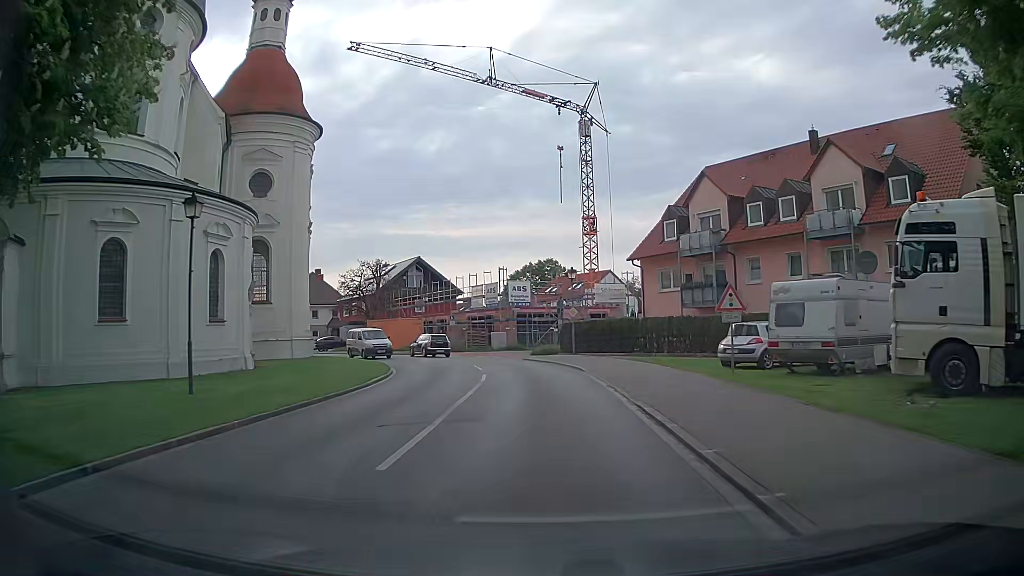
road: tertiary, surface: asphalt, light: Day
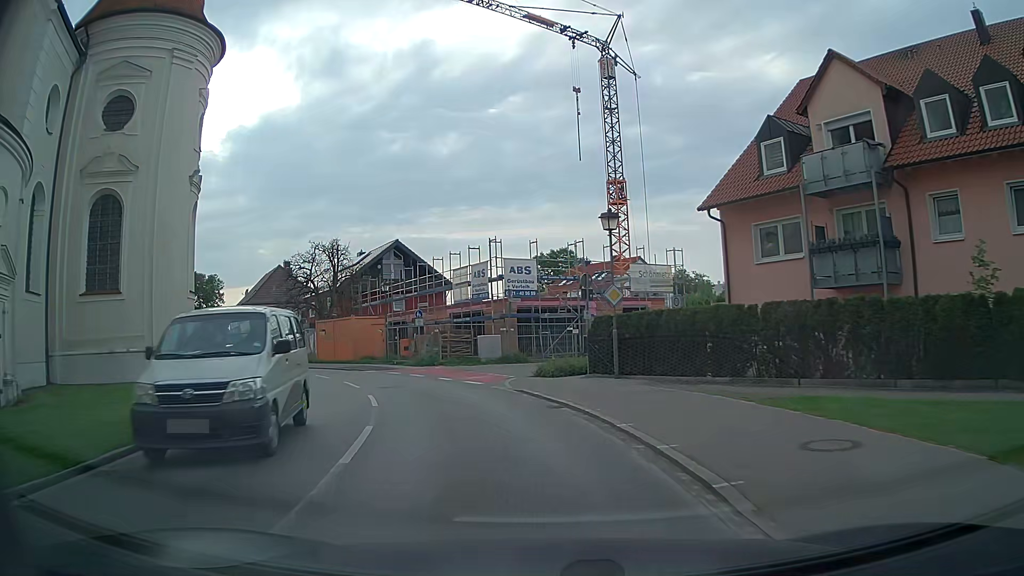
(-0.2, +17.5) m; -2°
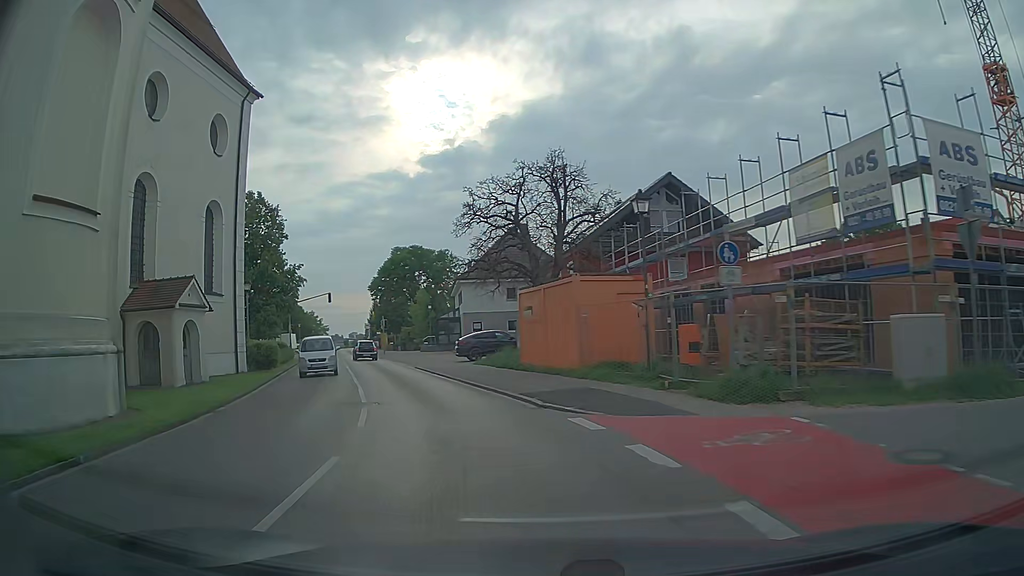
(-3.9, +21.7) m; -23°
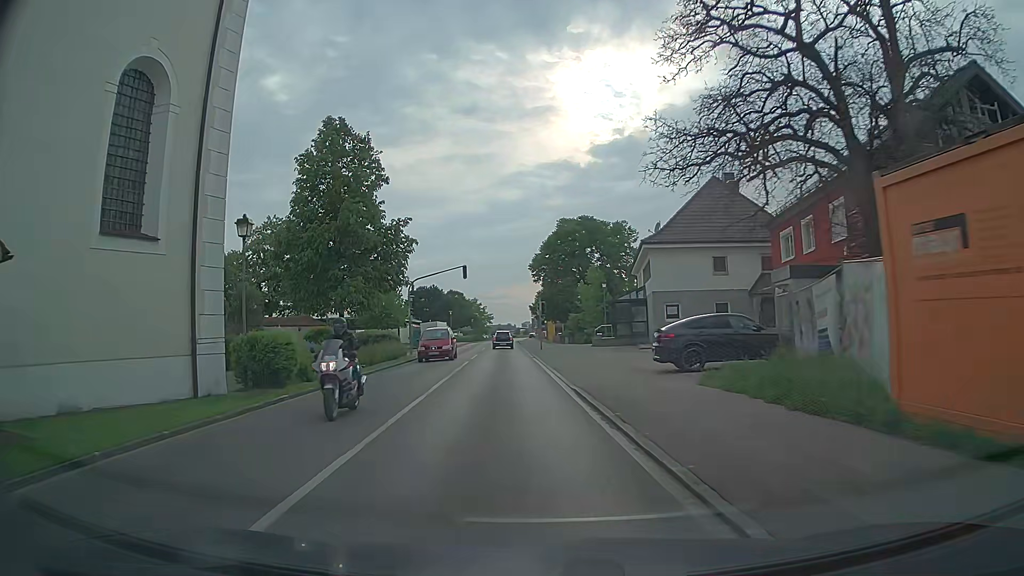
(-2.7, +17.4) m; -16°
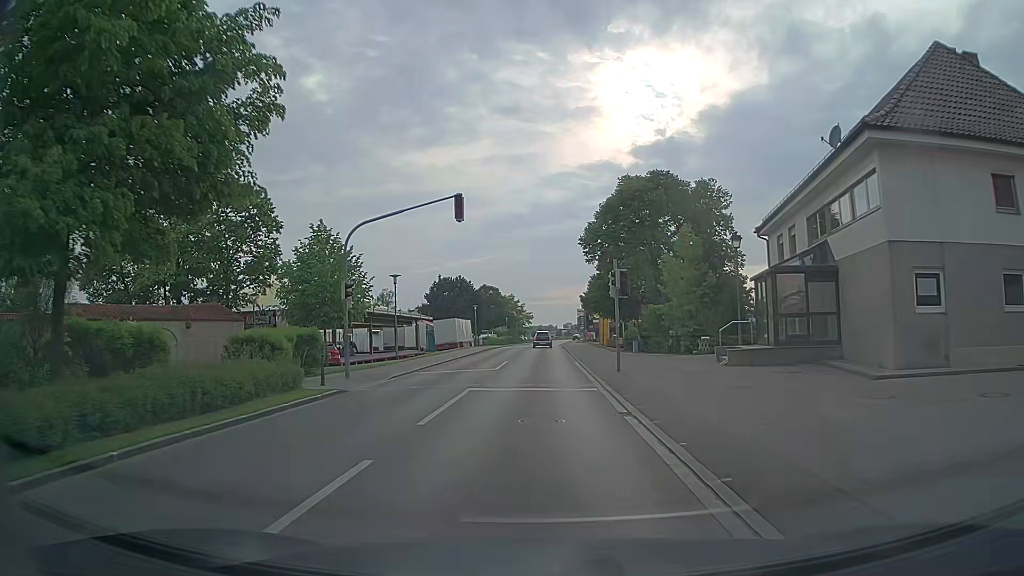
(-1.1, +24.3) m; -3°
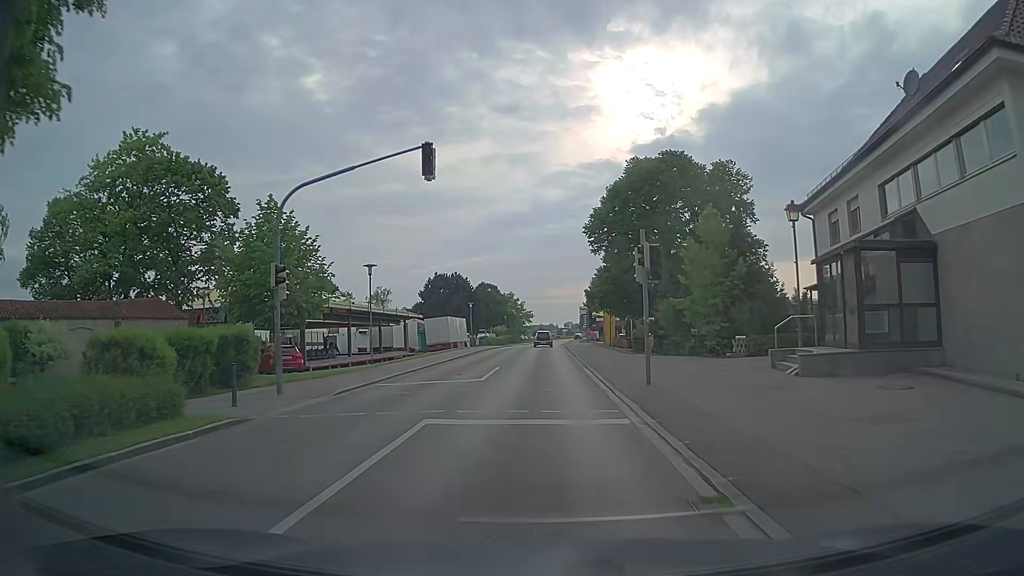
(0.0, +6.1) m; -1°
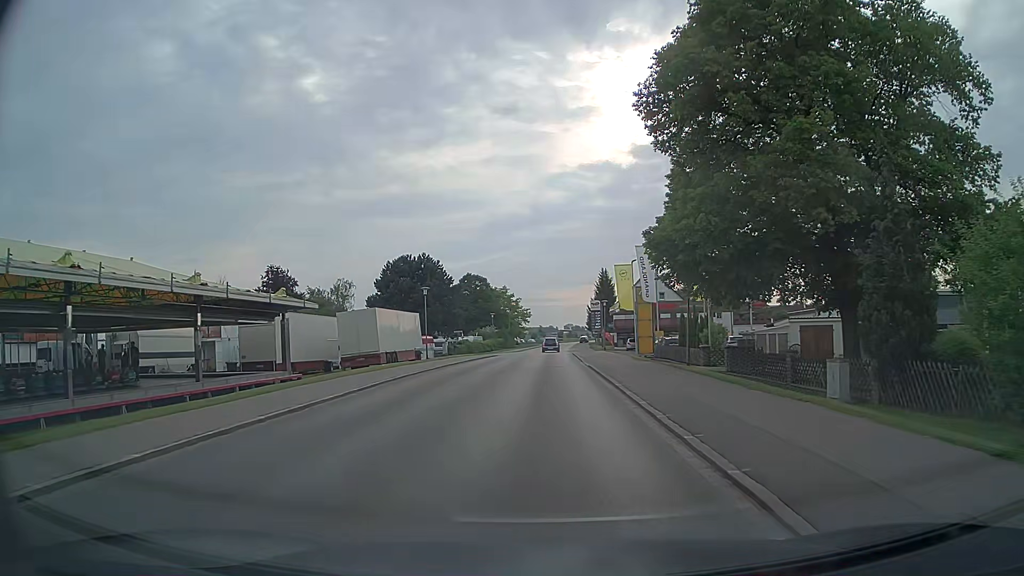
(+0.2, +30.0) m; 0°
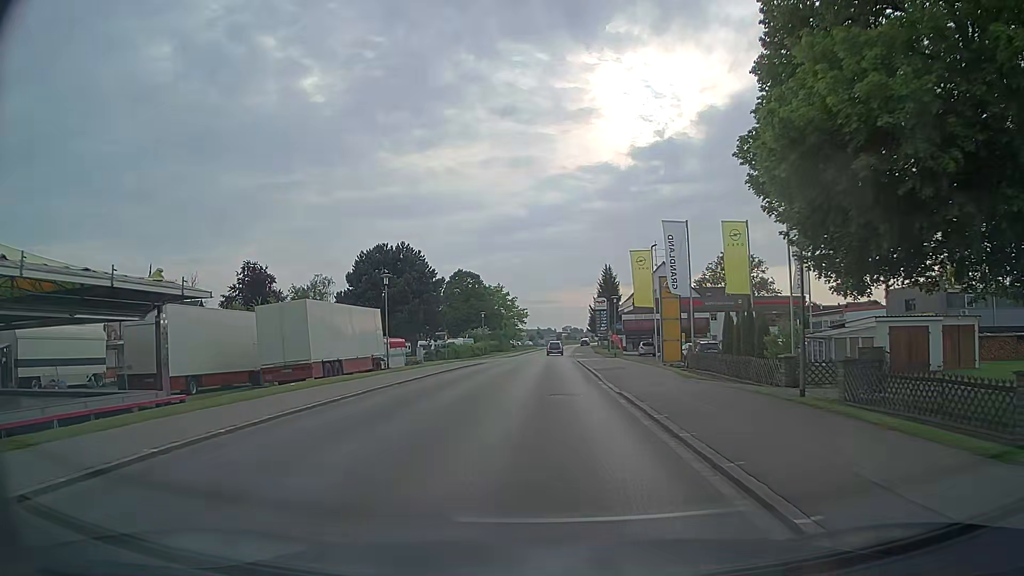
(0.0, +11.7) m; 0°
(0, +10) (0, +20) (0, +30) (0, +40) (0, +50) (0, +60) (+1, +70) (+1, +80) (+2, +90) (+2, +100) m
